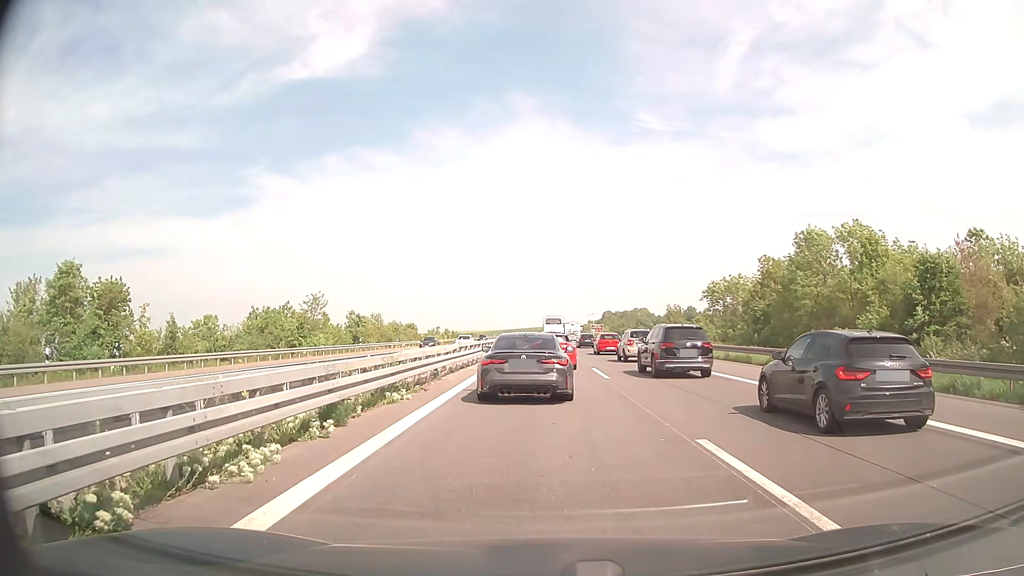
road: motorway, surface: concrete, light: Day
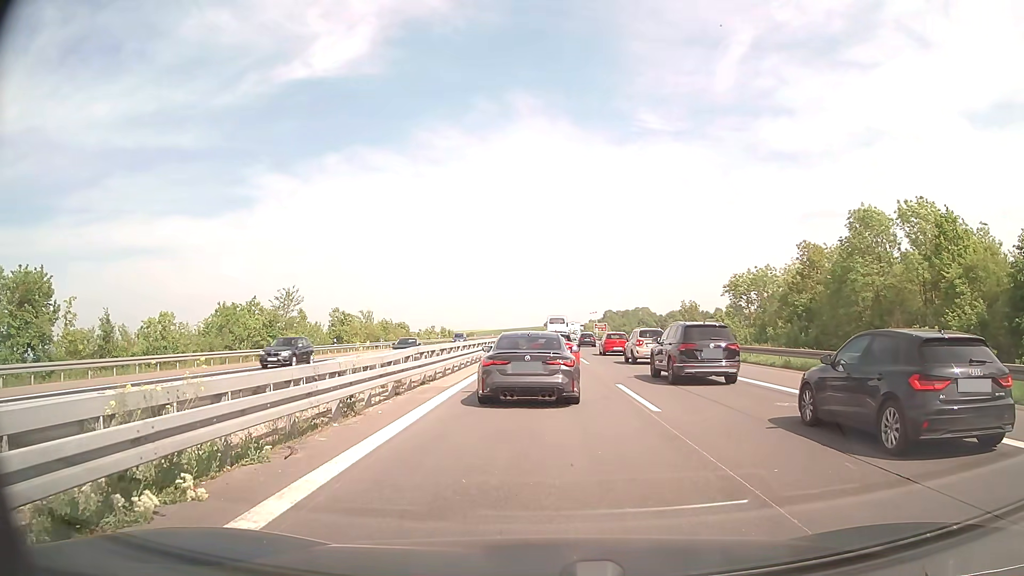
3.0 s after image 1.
(0.0, +8.9) m; 0°
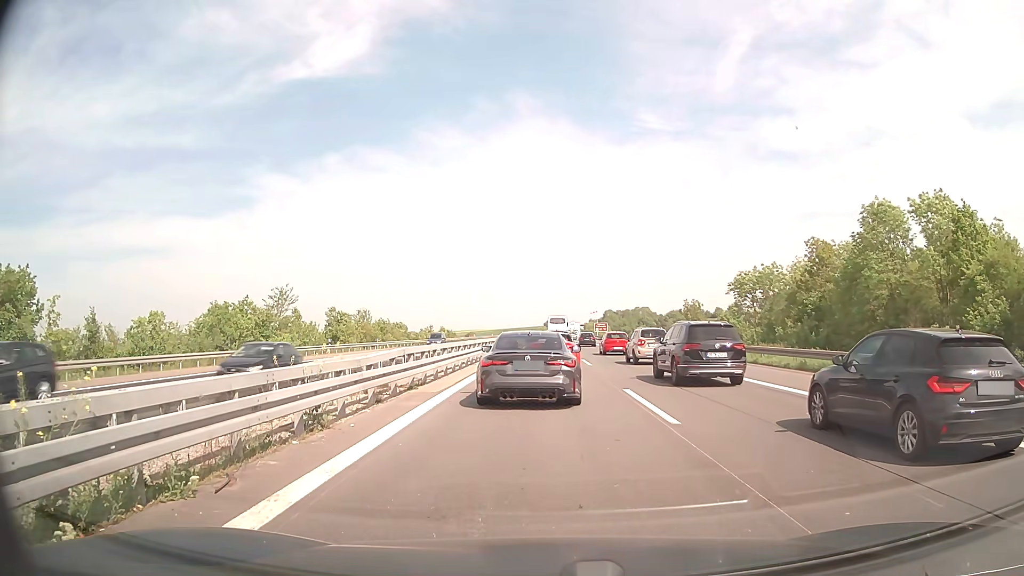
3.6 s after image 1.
(0.0, +1.7) m; 0°
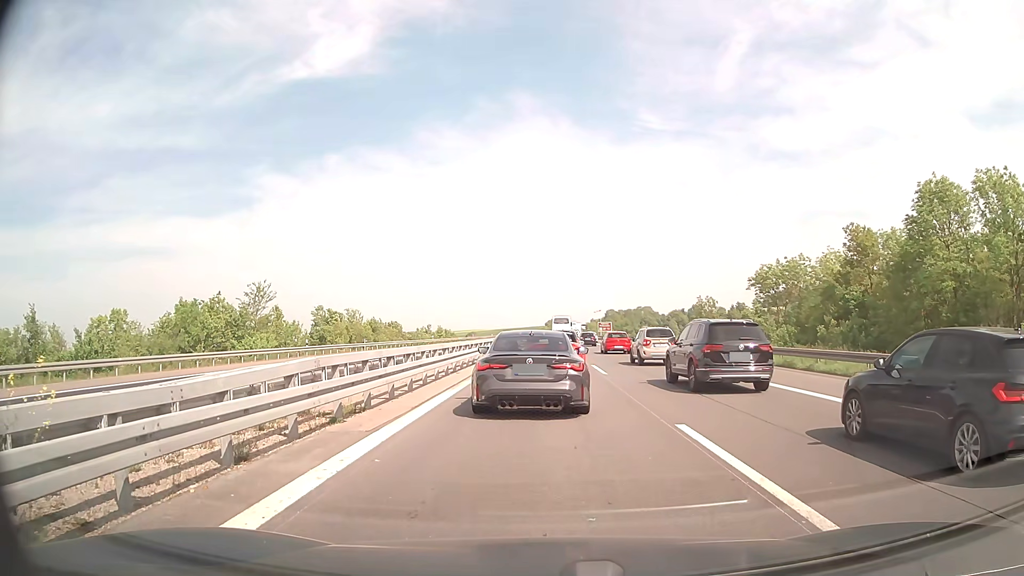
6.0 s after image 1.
(-0.1, +6.2) m; -1°
(0, +10) (0, +20) (0, +30) (0, +40) (+1, +50) (+1, +60) (+1, +70) (+1, +80) (+2, +90) (+2, +100) m
